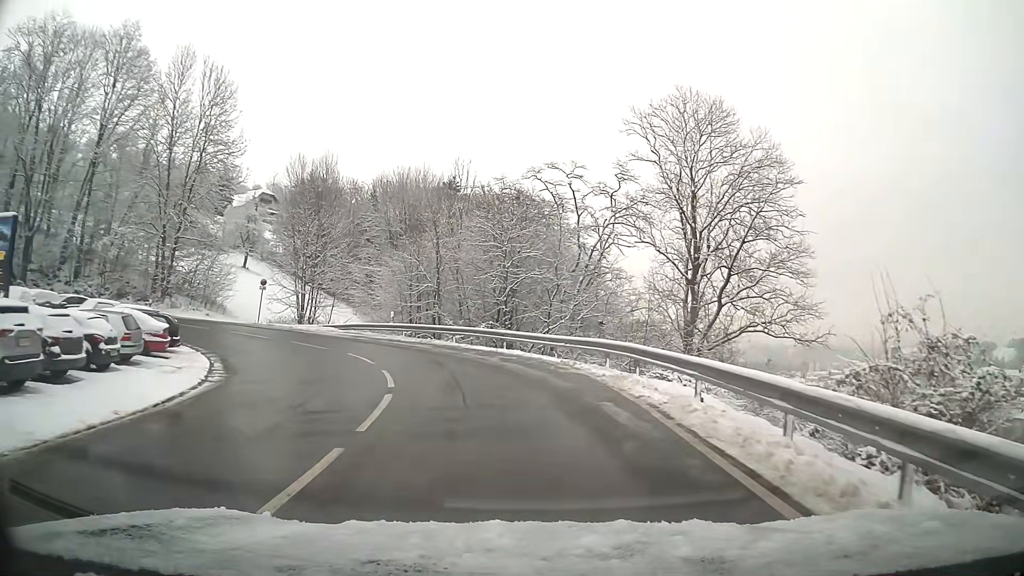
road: tertiary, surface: asphalt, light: Day
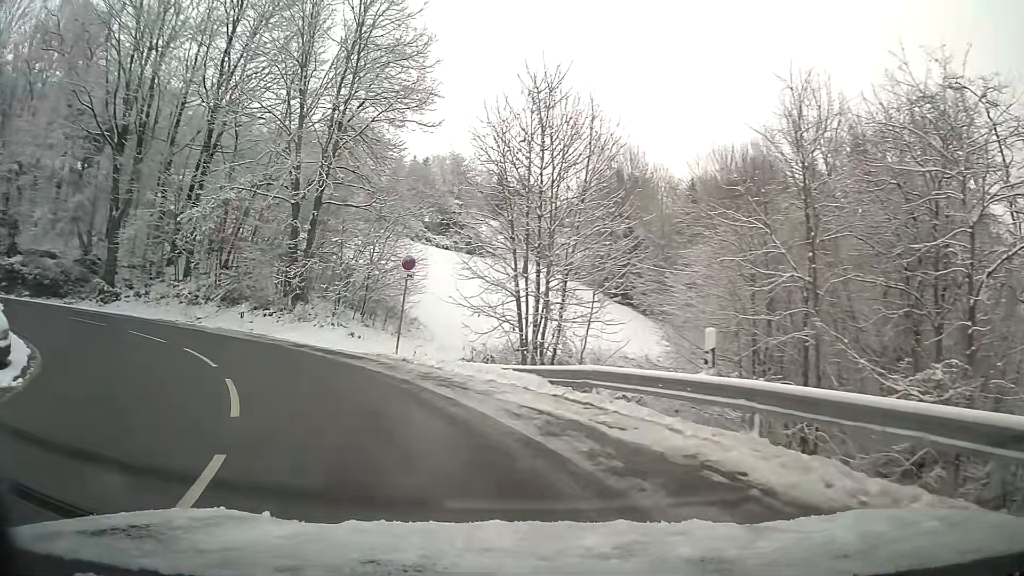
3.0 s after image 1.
(-4.8, +23.6) m; -31°
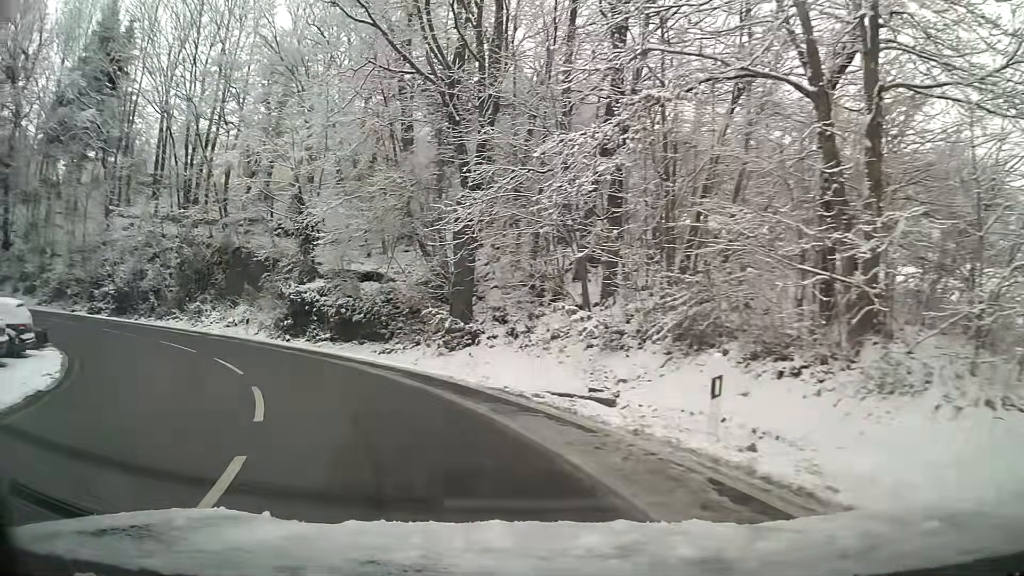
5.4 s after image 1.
(-6.7, +17.6) m; -42°
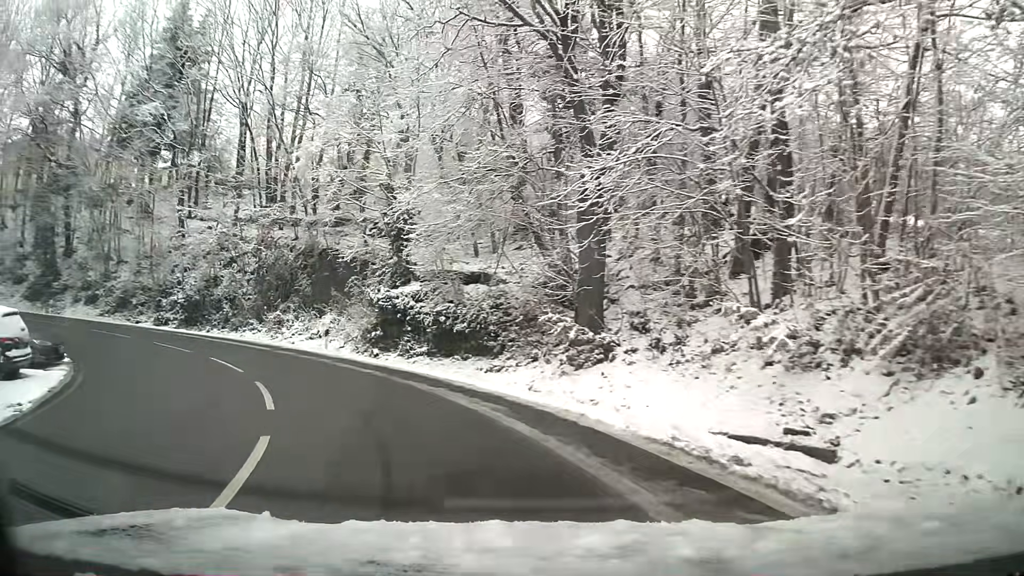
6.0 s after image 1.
(-0.4, +5.0) m; -10°
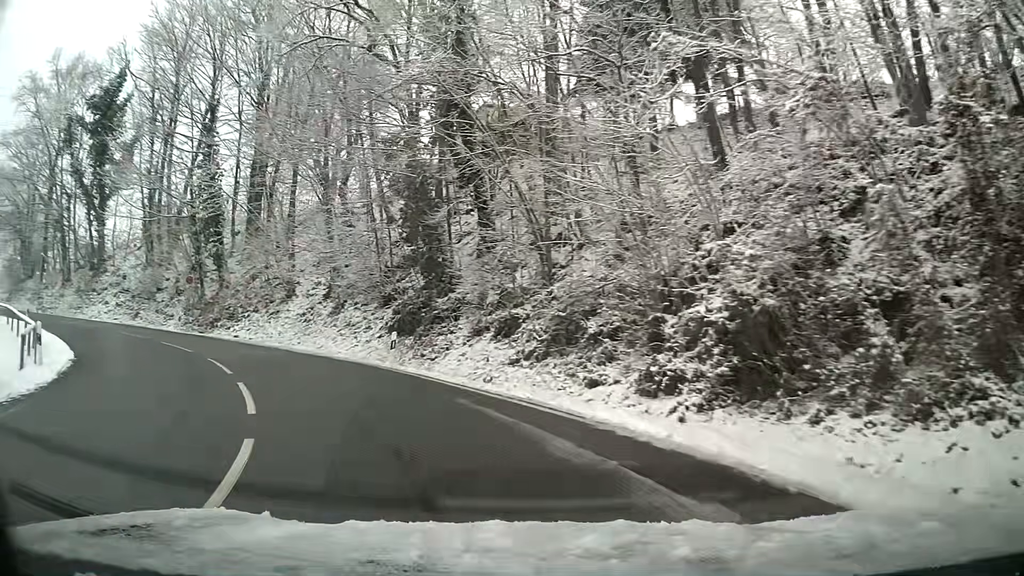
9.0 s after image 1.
(-11.0, +23.0) m; -51°
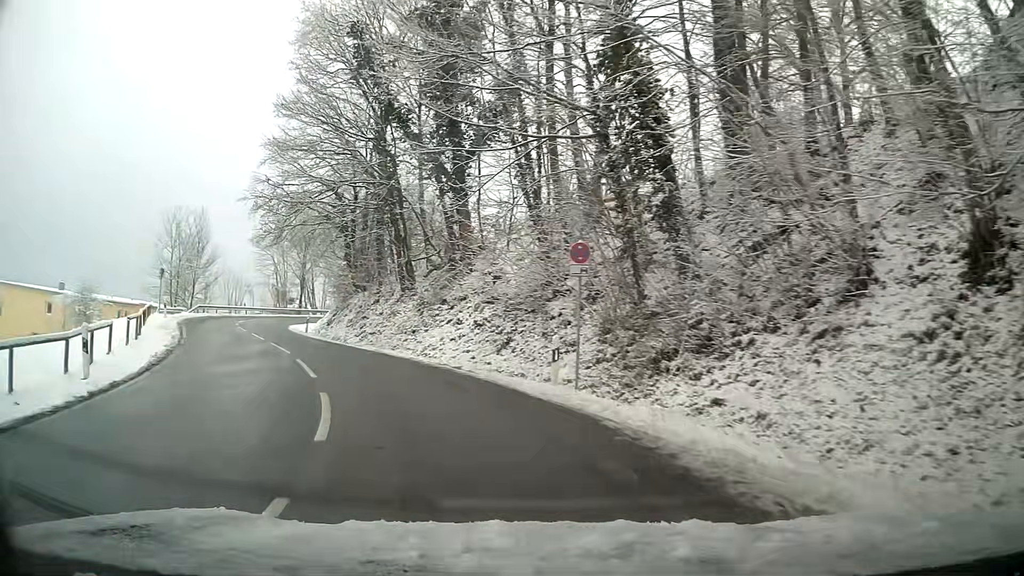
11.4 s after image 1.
(-7.8, +20.0) m; -41°
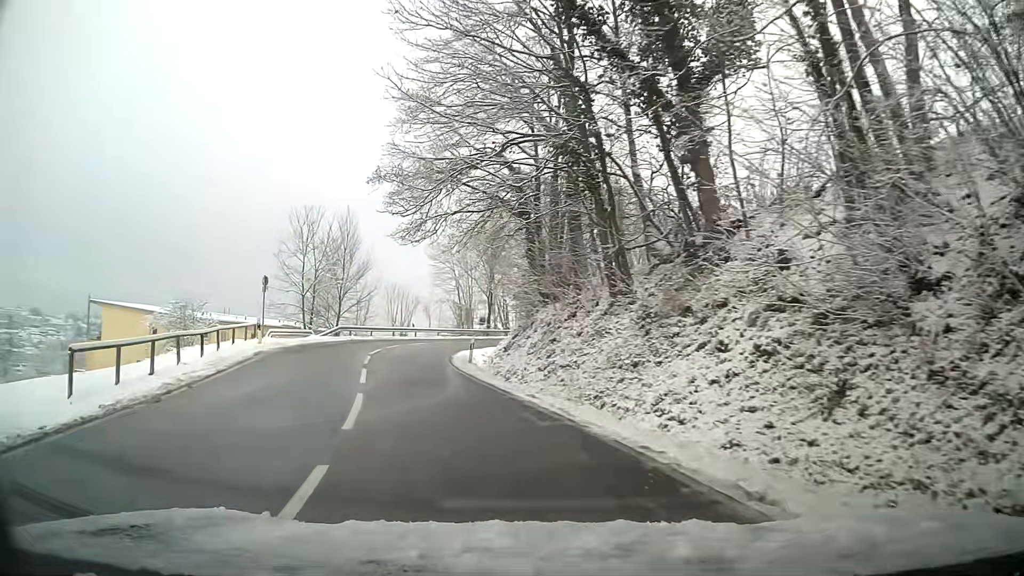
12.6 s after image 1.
(-1.8, +11.5) m; -18°
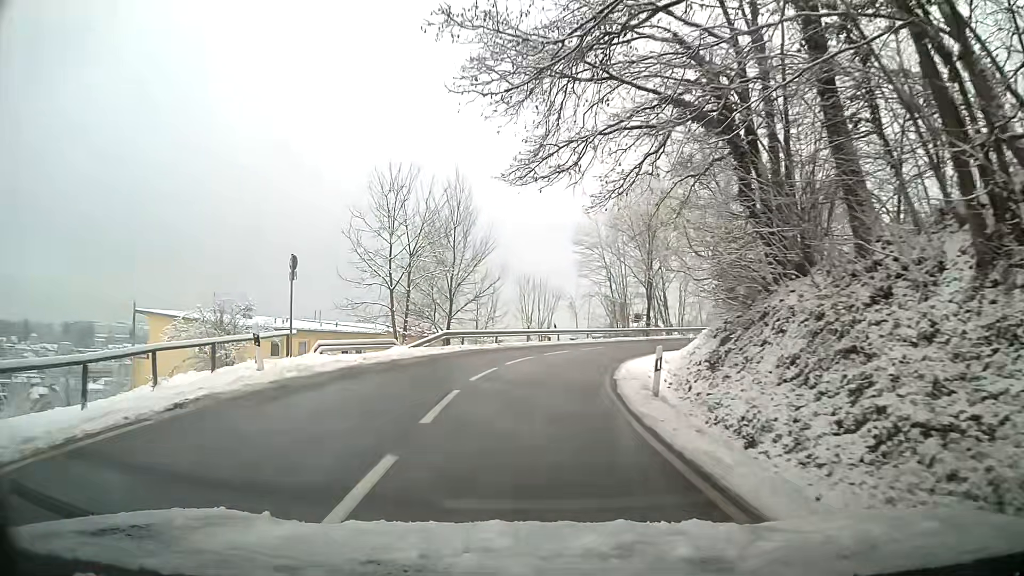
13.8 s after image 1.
(-1.1, +12.1) m; -9°
(0, +10) (+1, +20) (+3, +30) (+8, +39) (+14, +47) (+21, +54) (+30, +58) (+39, +61) (+49, +62) (+59, +61) m
